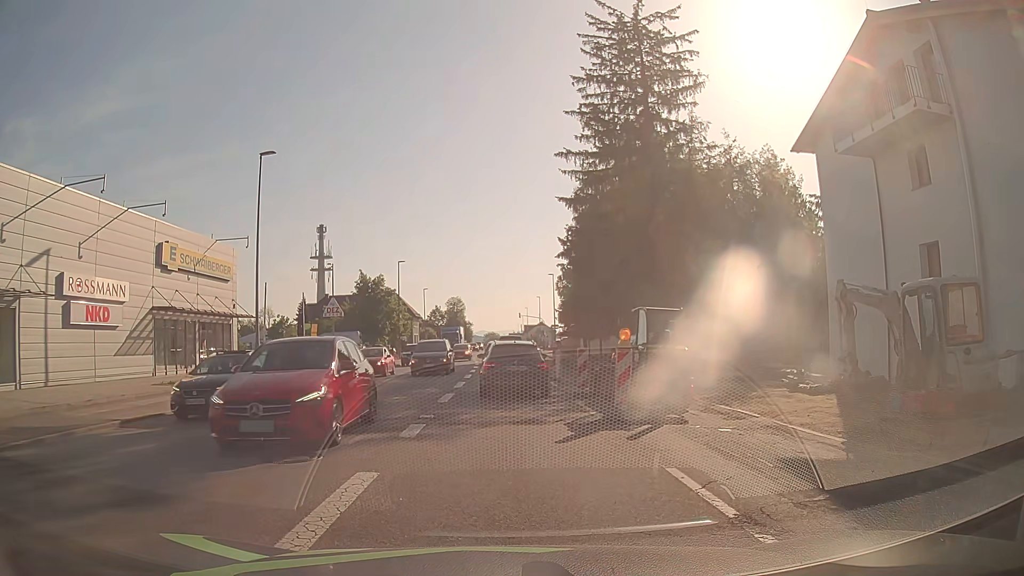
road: tertiary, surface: asphalt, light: Day
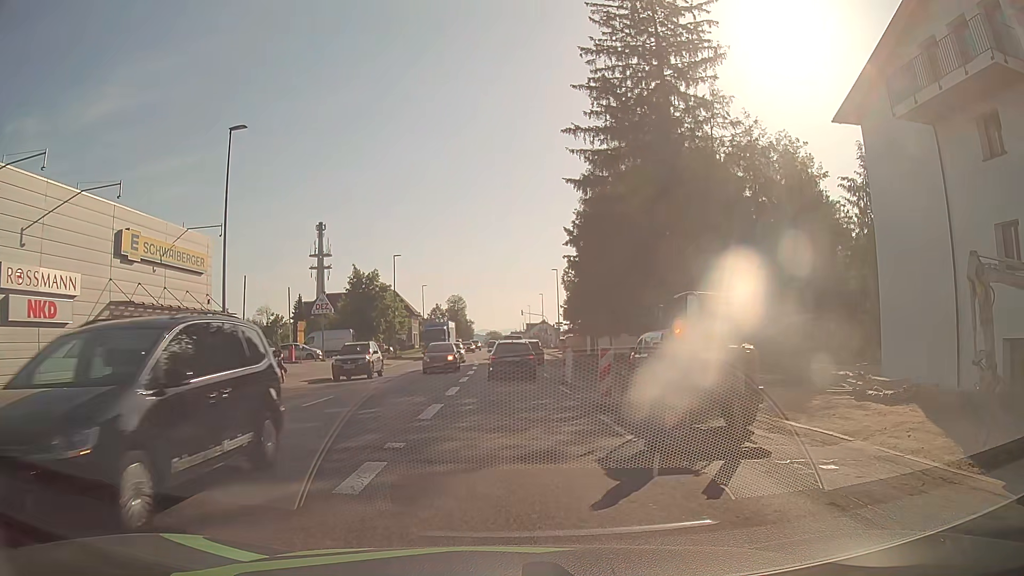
(+0.1, +4.1) m; +1°
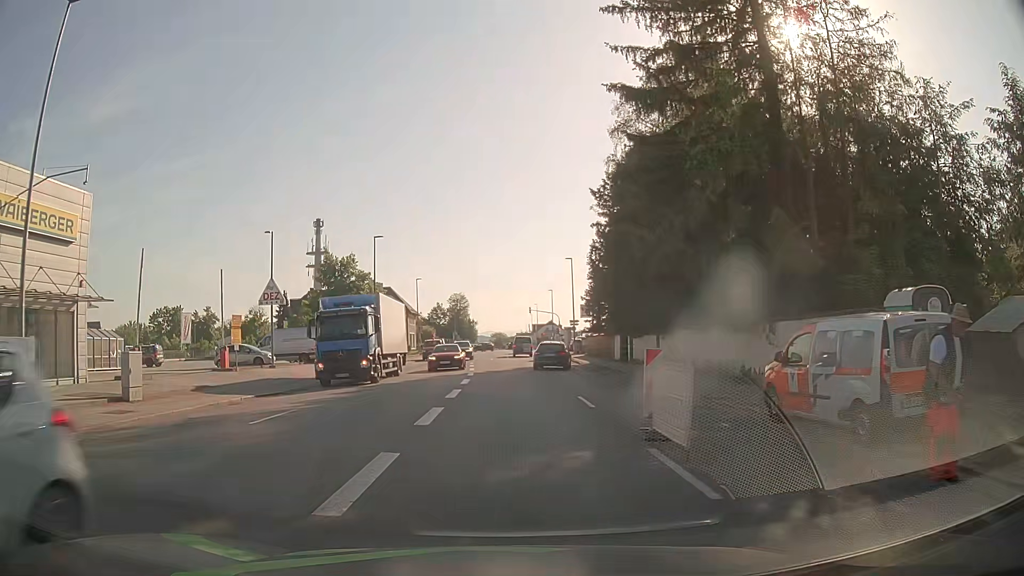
(-0.1, +13.1) m; -1°
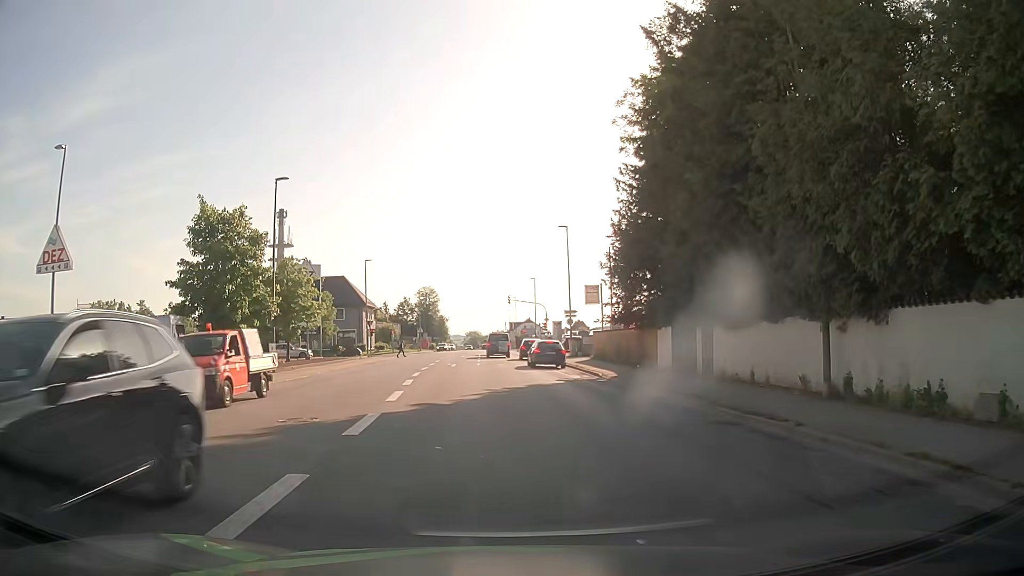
(+0.3, +19.9) m; +2°
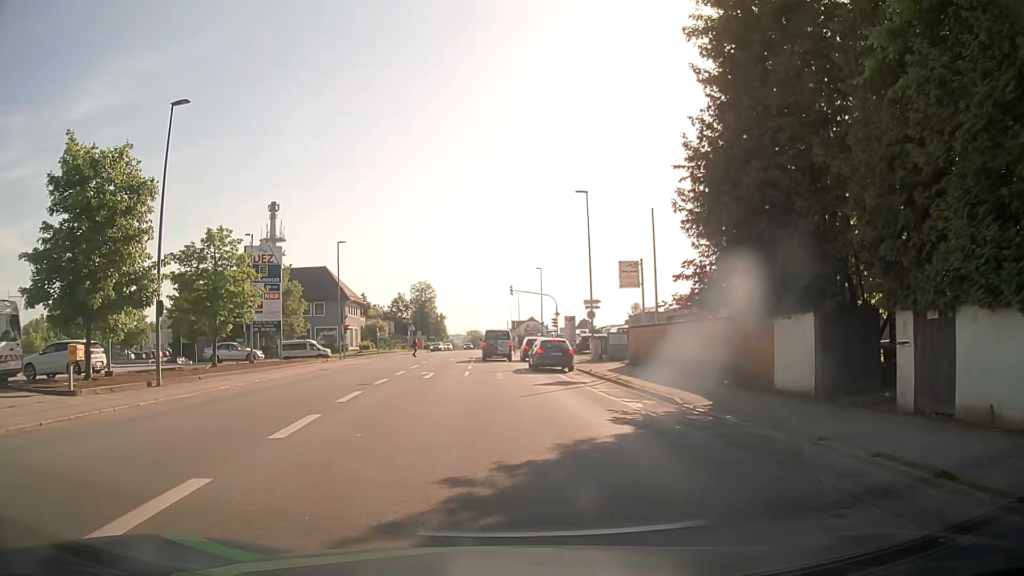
(0.0, +12.5) m; 0°
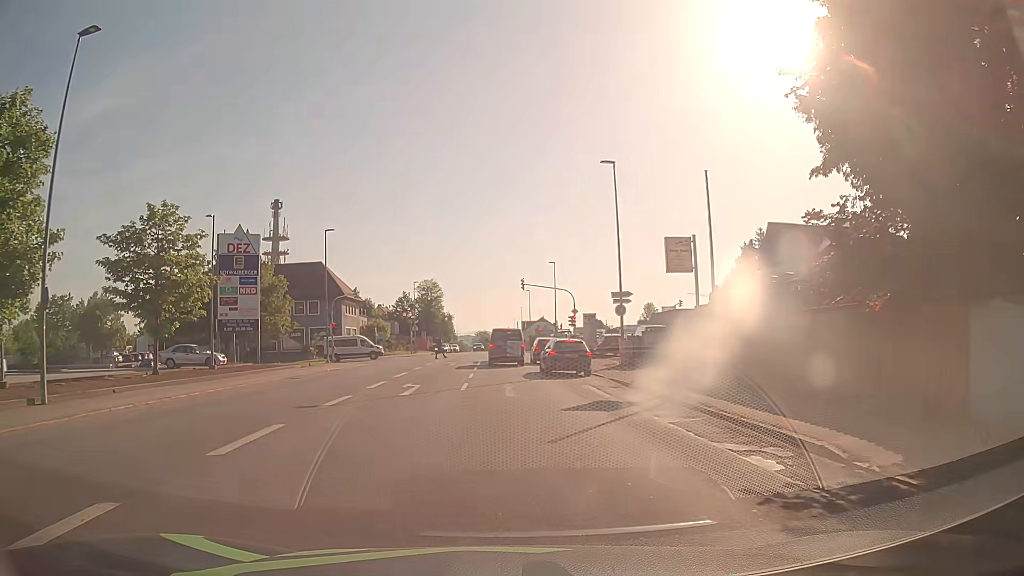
(-0.1, +7.2) m; -1°
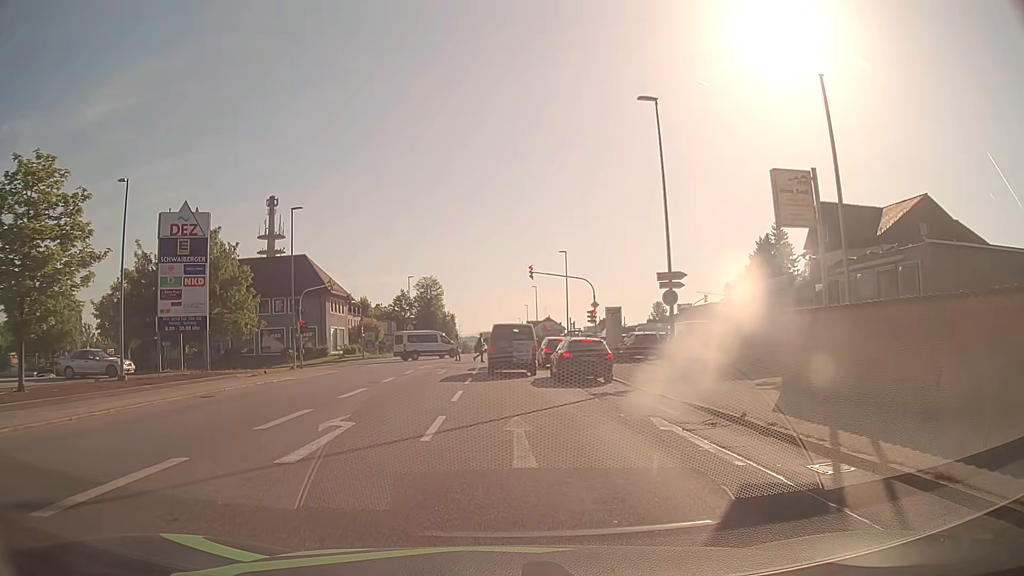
(-0.1, +9.4) m; -1°
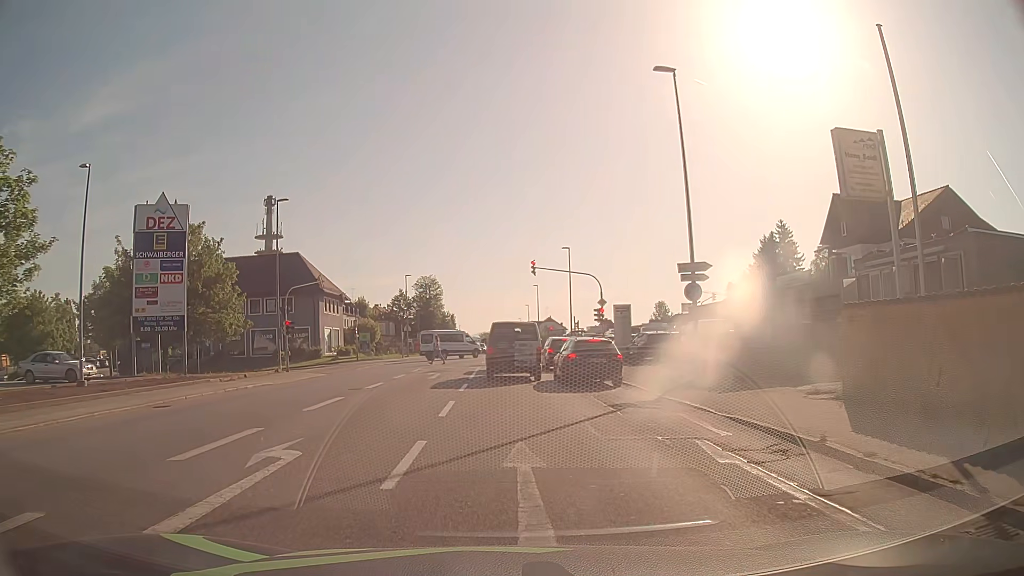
(0.0, +3.0) m; +1°
